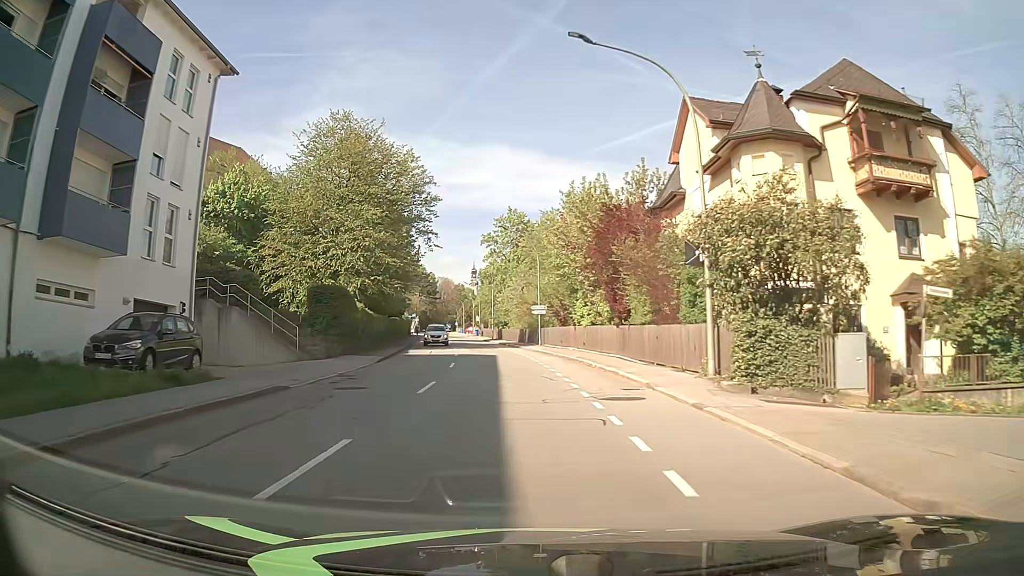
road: tertiary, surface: asphalt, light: Day
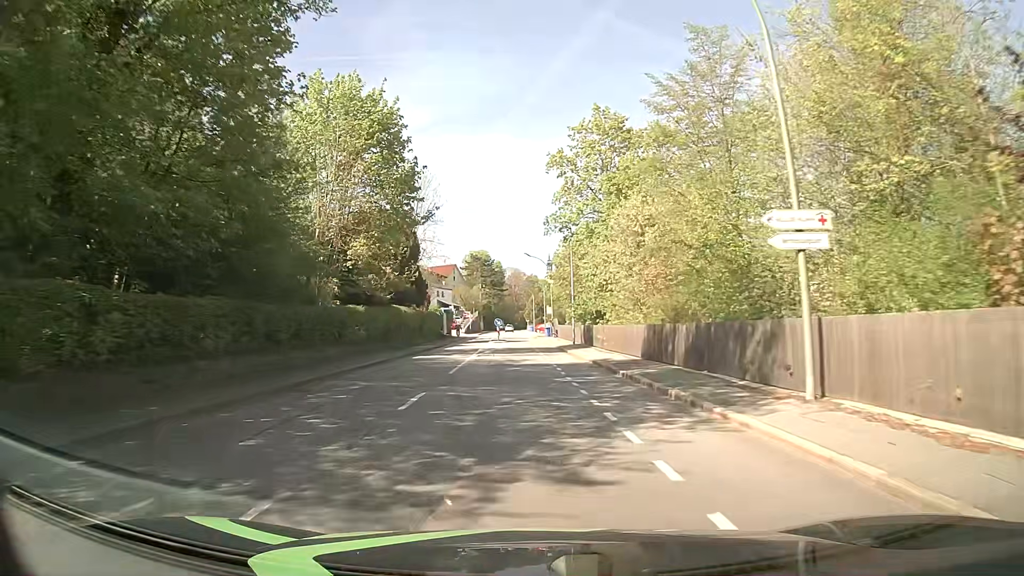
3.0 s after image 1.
(-2.4, +39.4) m; -7°
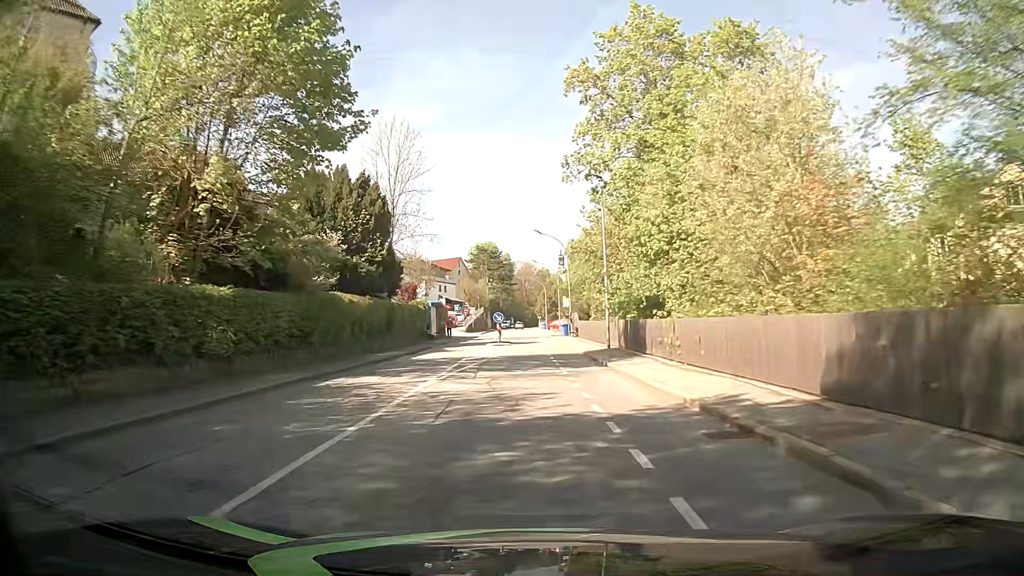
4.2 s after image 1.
(-0.1, +15.6) m; -1°
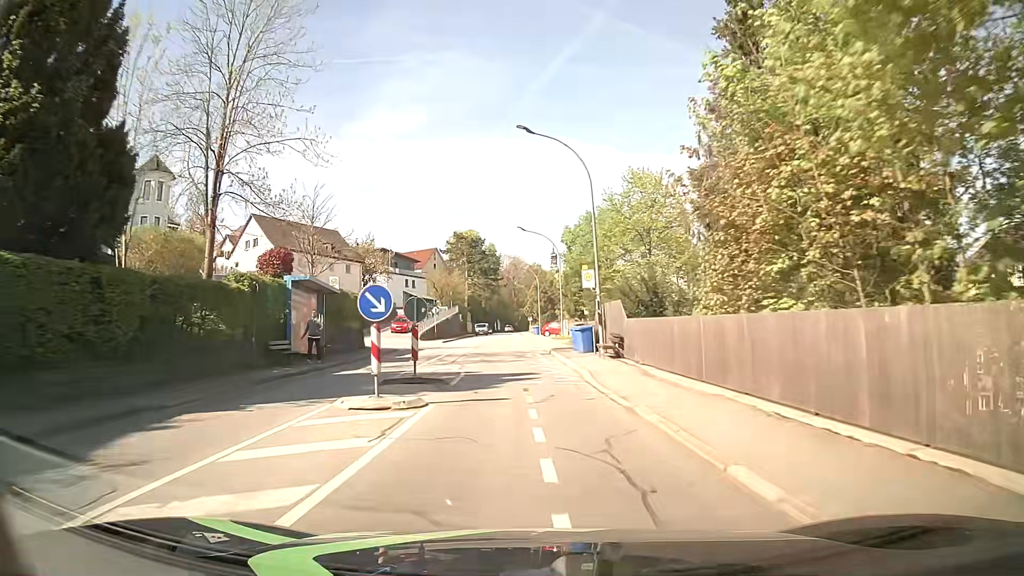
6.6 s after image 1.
(+0.2, +30.4) m; +1°
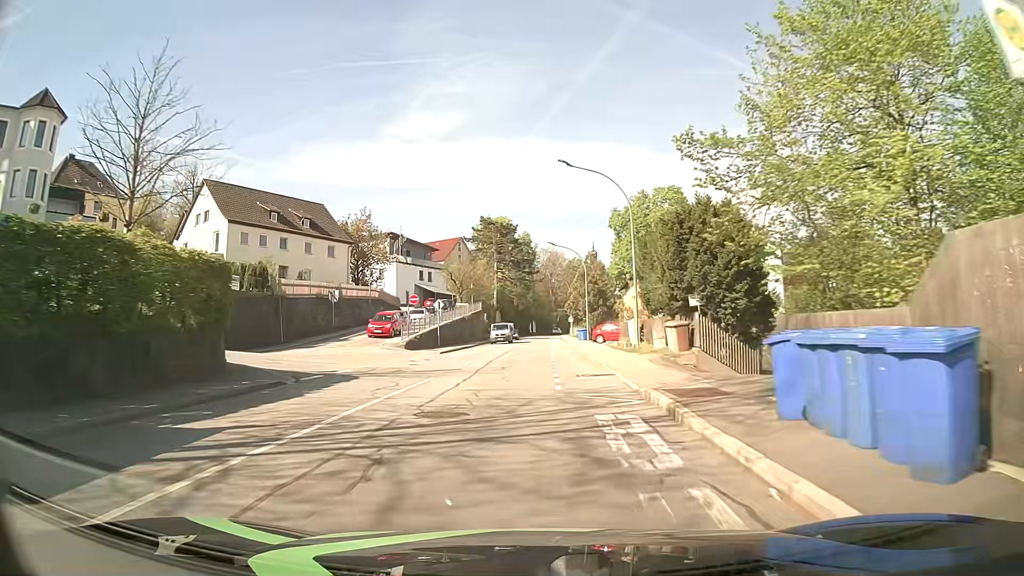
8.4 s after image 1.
(-0.8, +22.2) m; -4°
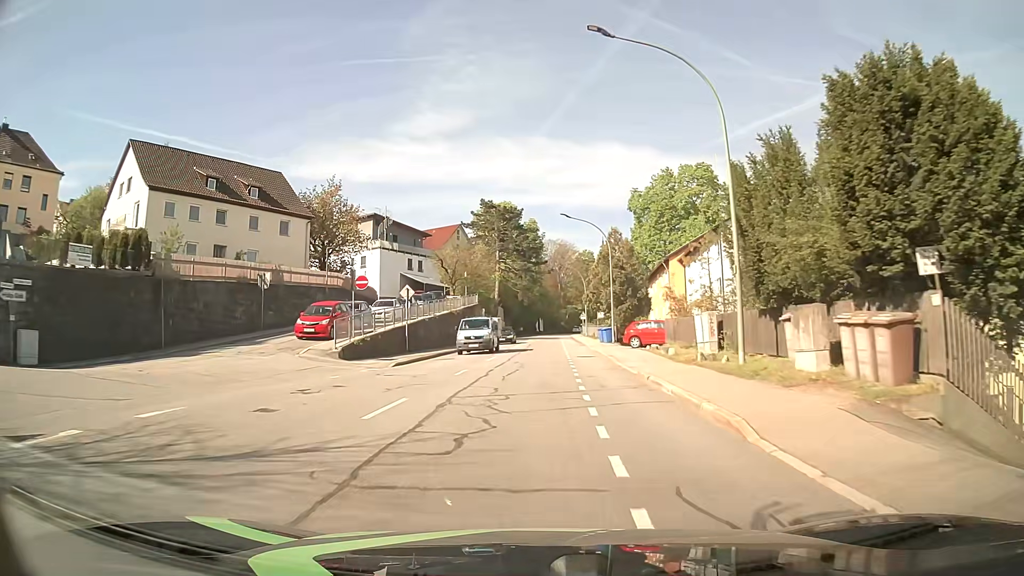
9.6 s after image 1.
(0.0, +14.7) m; 0°
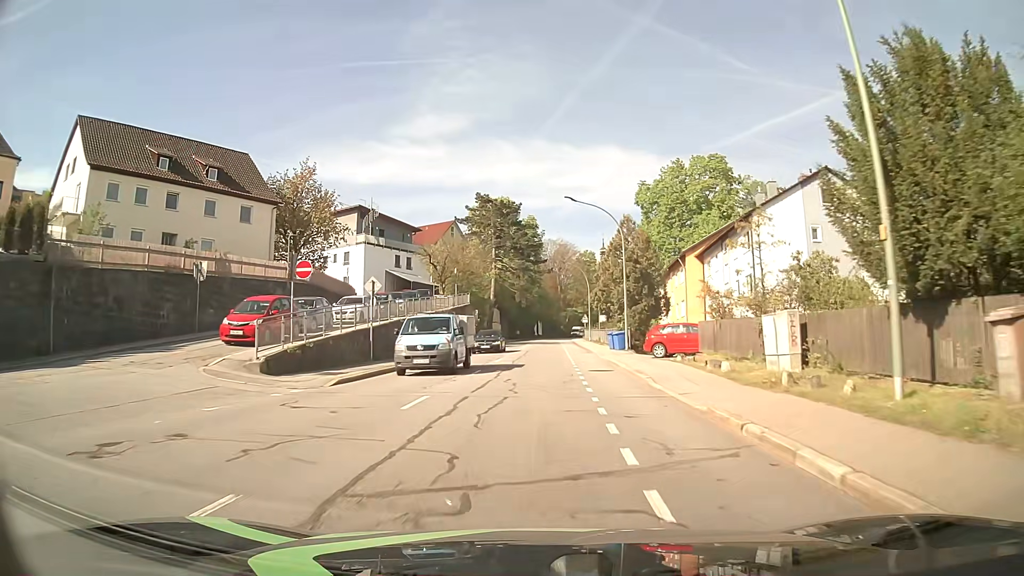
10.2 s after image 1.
(-0.1, +7.4) m; -1°
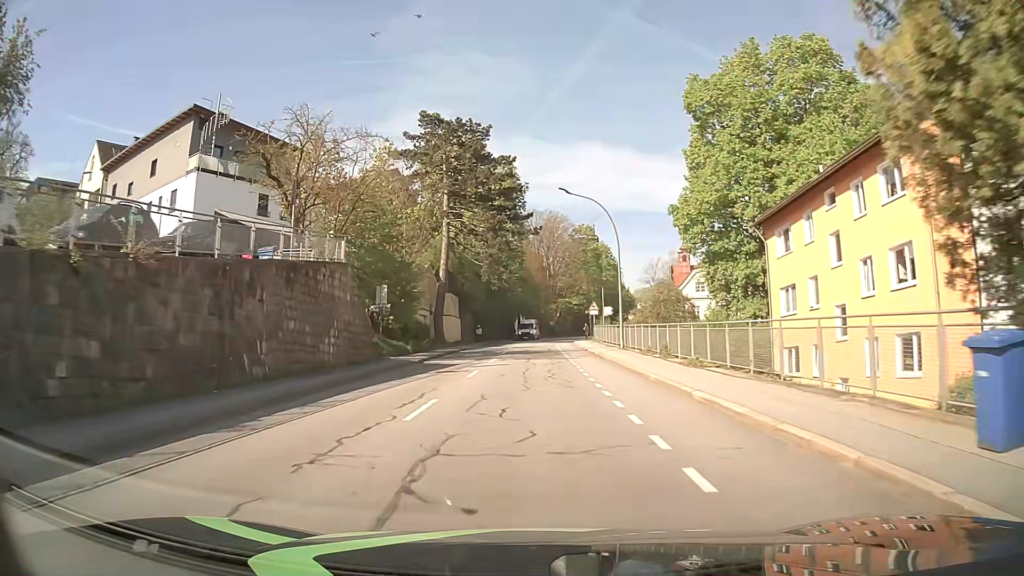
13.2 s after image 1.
(+0.6, +37.5) m; +2°
(0, +10) (0, +20) (0, +30) (0, +40) (0, +50) (0, +60) (+1, +70) (+2, +80) (+4, +90) (+5, +100) m
